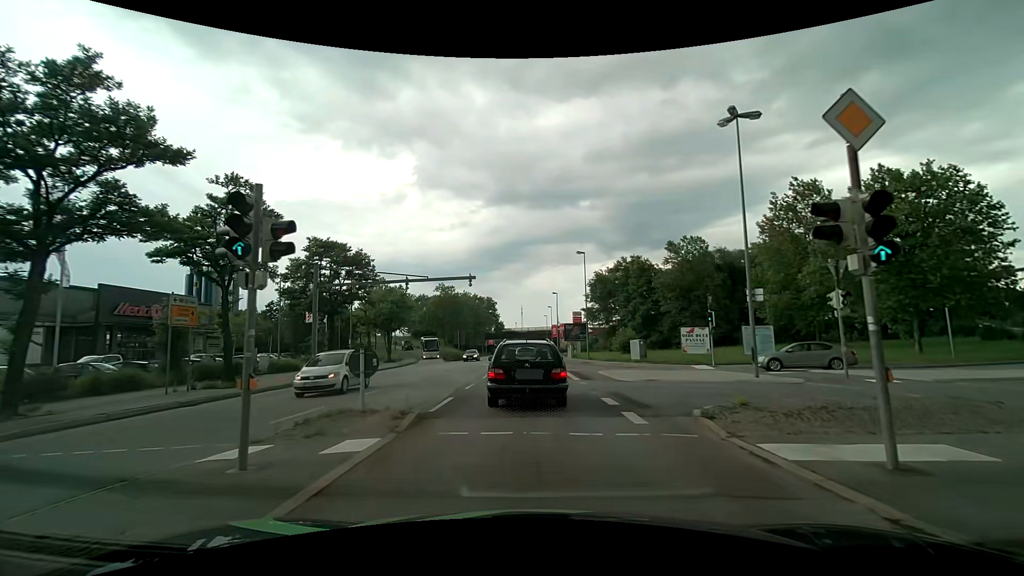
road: primary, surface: asphalt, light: Day
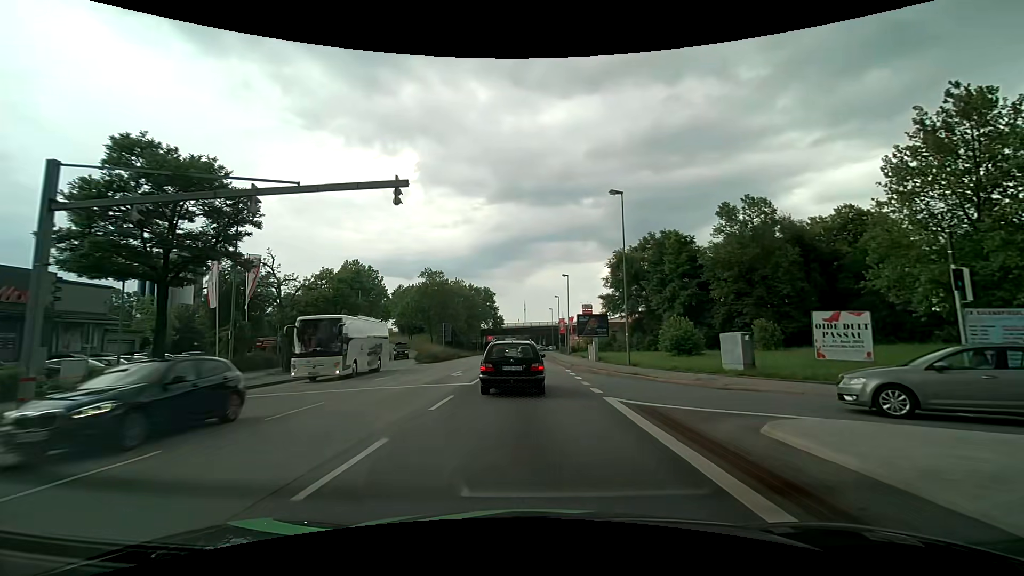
(-0.3, +18.6) m; -1°
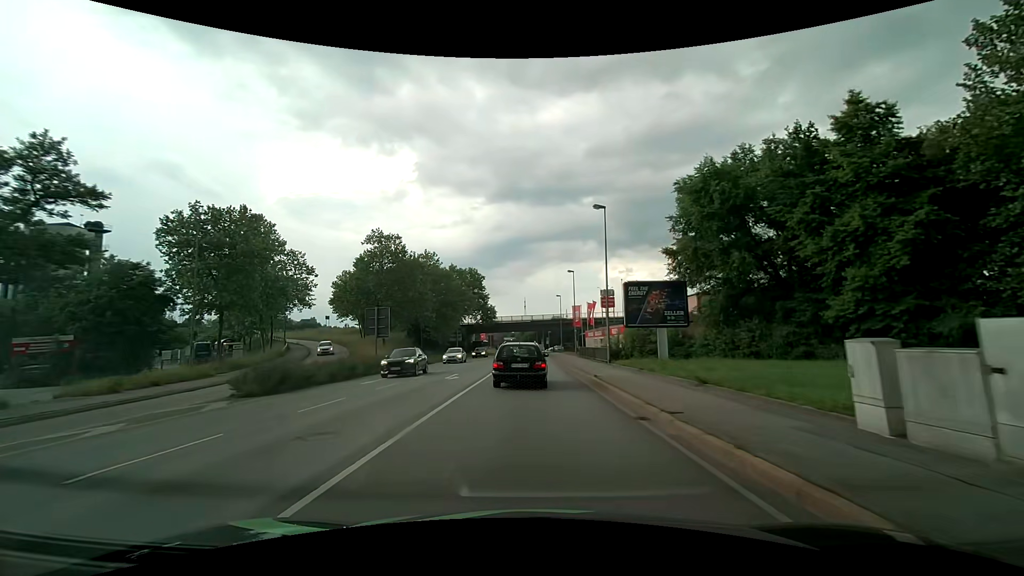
(0.0, +31.8) m; 0°
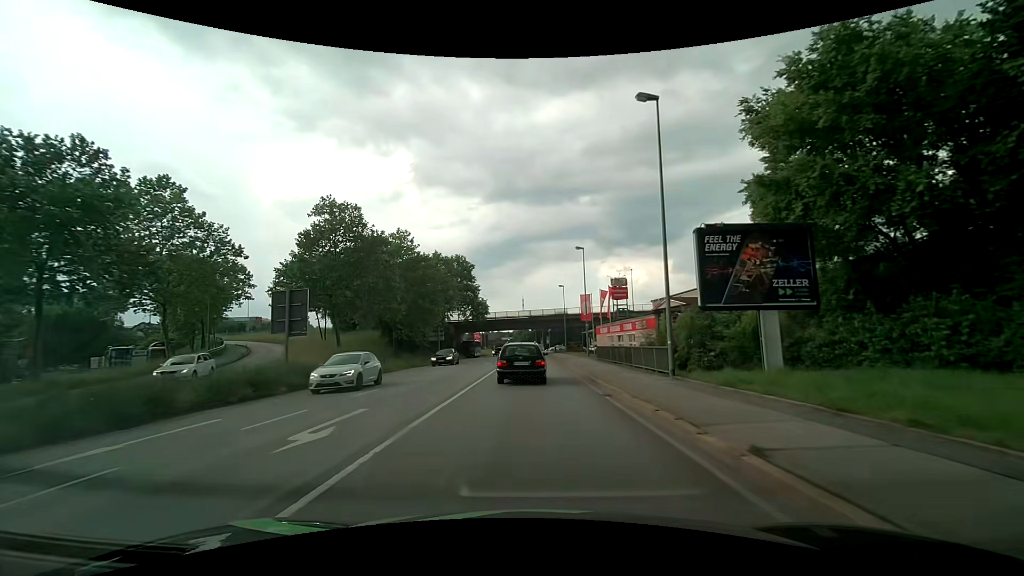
(0.0, +14.4) m; 0°
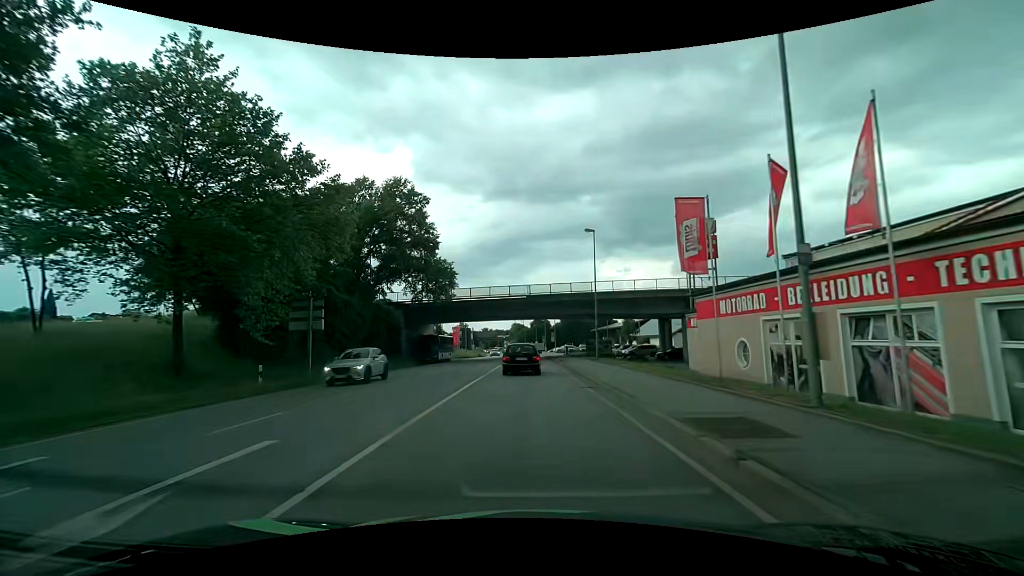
(-0.1, +37.1) m; 0°
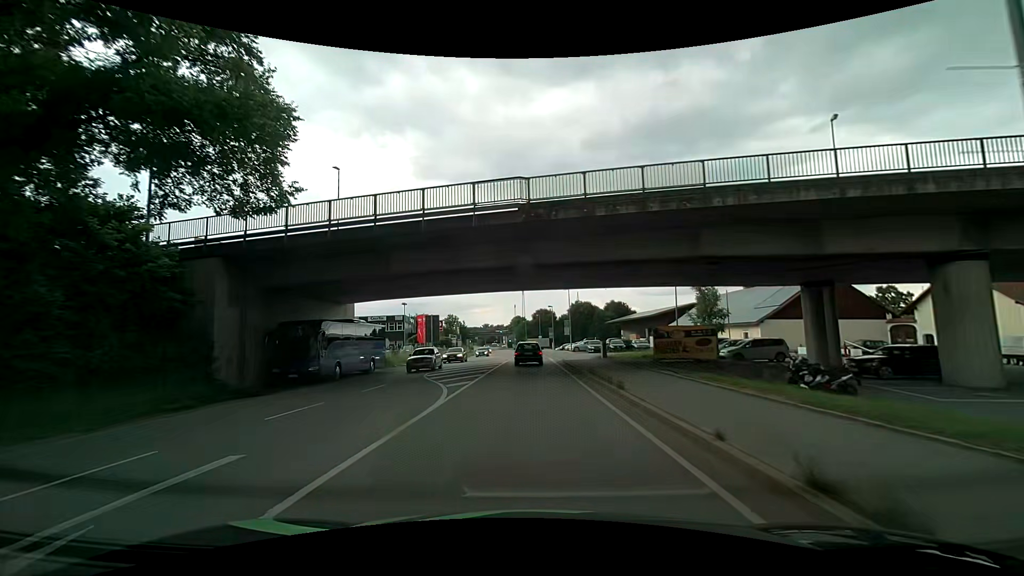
(+0.1, +33.7) m; 0°
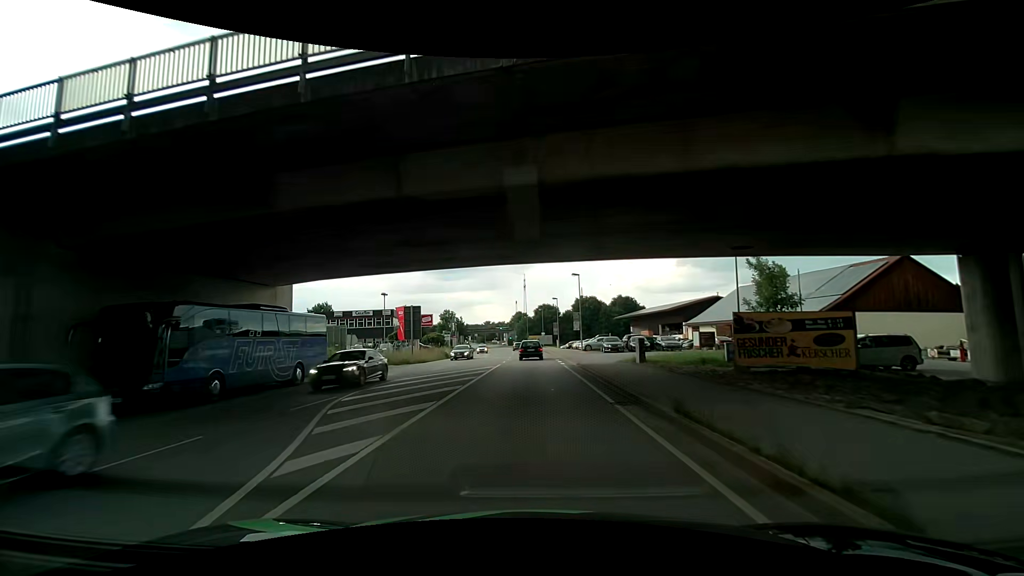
(0.0, +10.9) m; -1°
